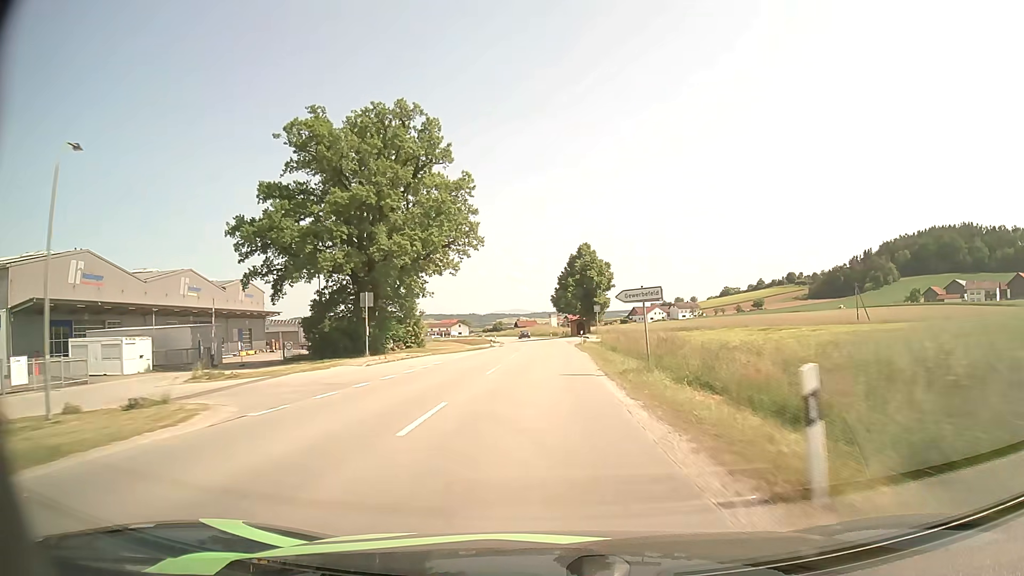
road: secondary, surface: asphalt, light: Day
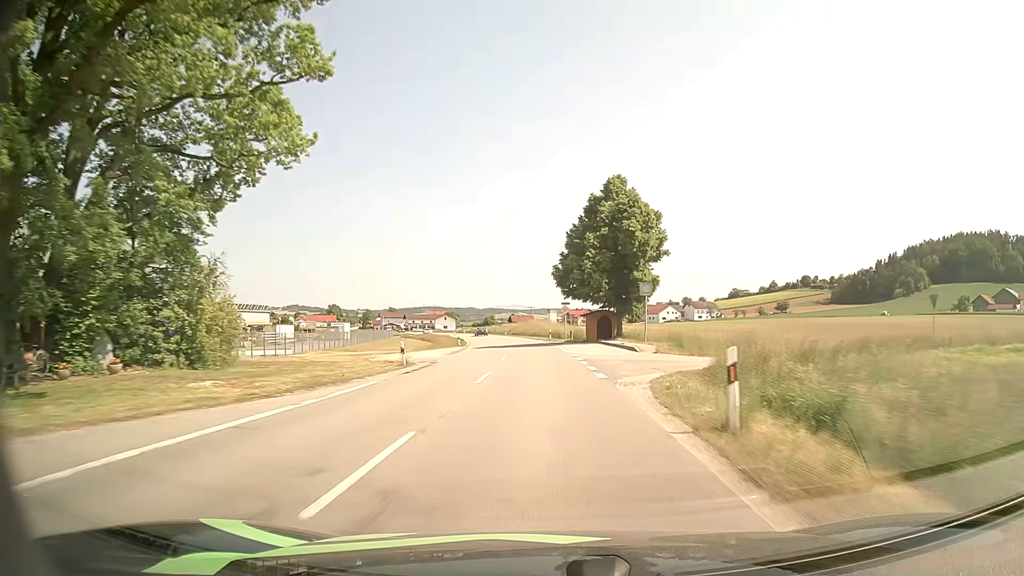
(0.0, +39.5) m; 0°
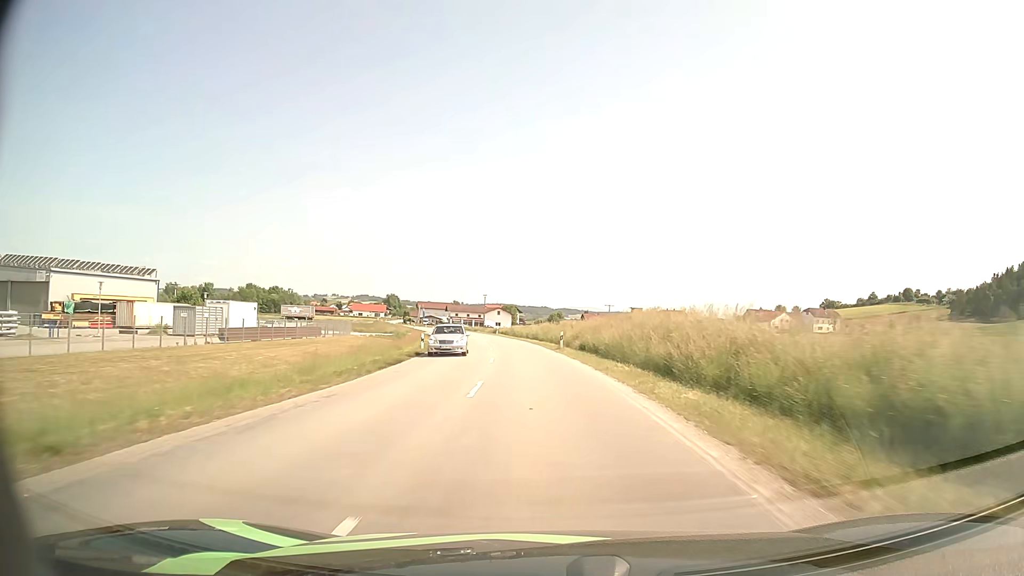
(-3.1, +64.0) m; -6°
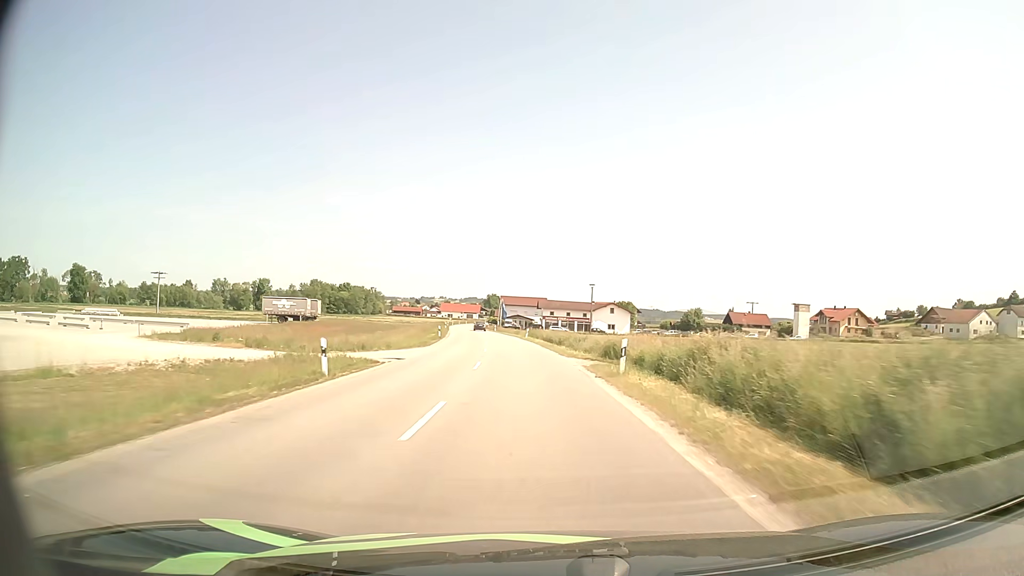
(-5.2, +64.8) m; -9°
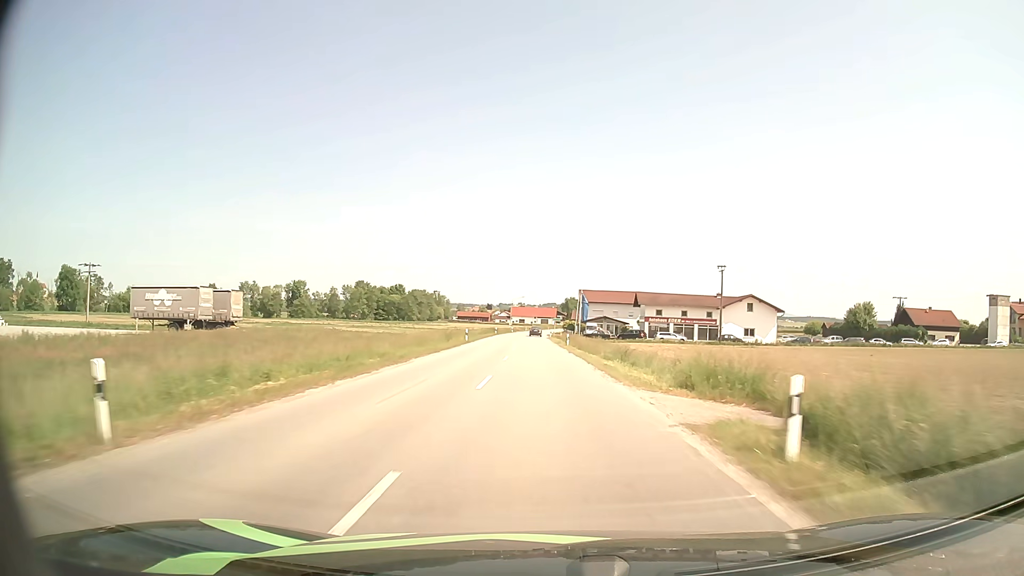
(-3.7, +53.6) m; -7°
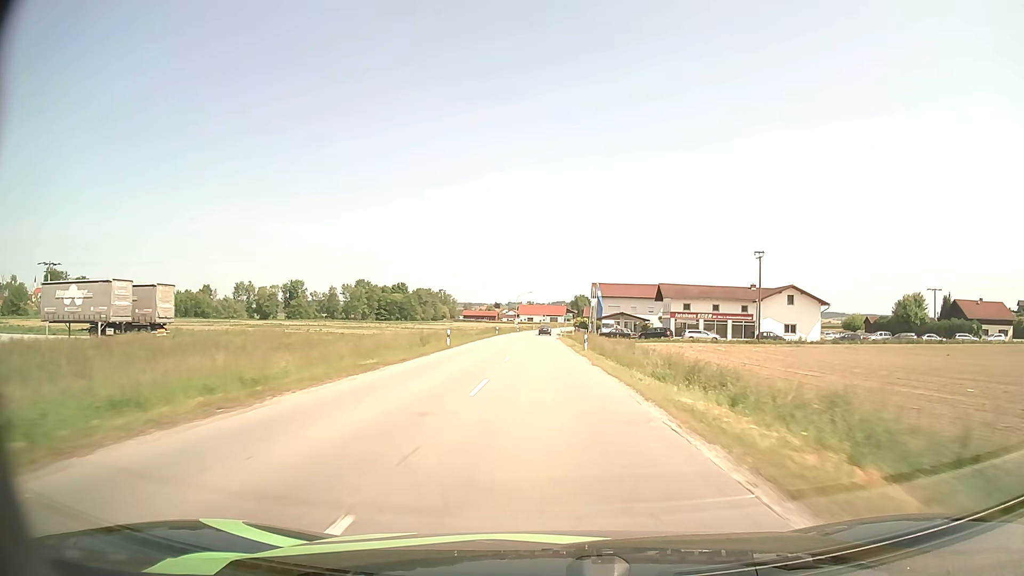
(-0.1, +13.6) m; -1°
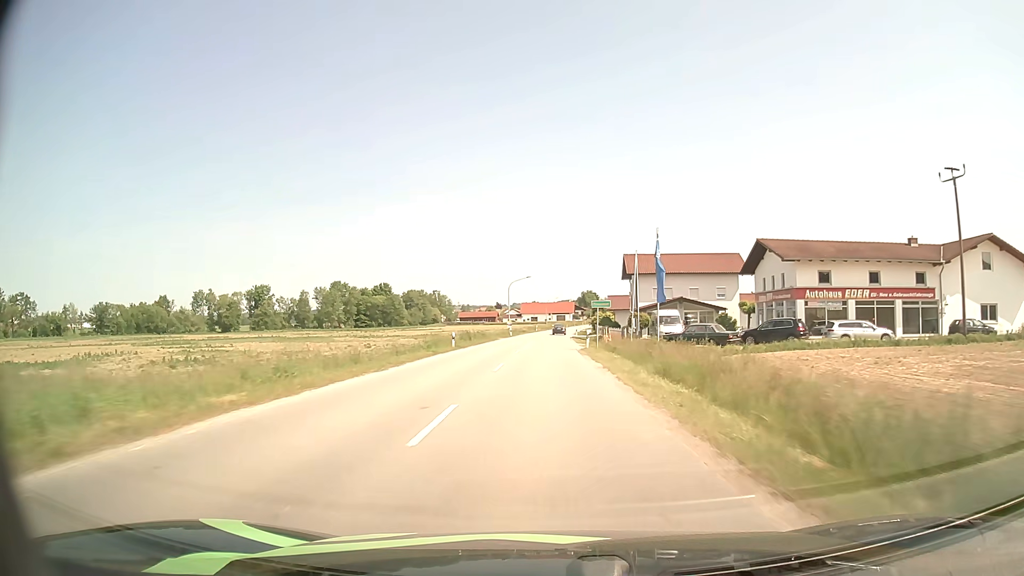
(-0.5, +41.3) m; -1°
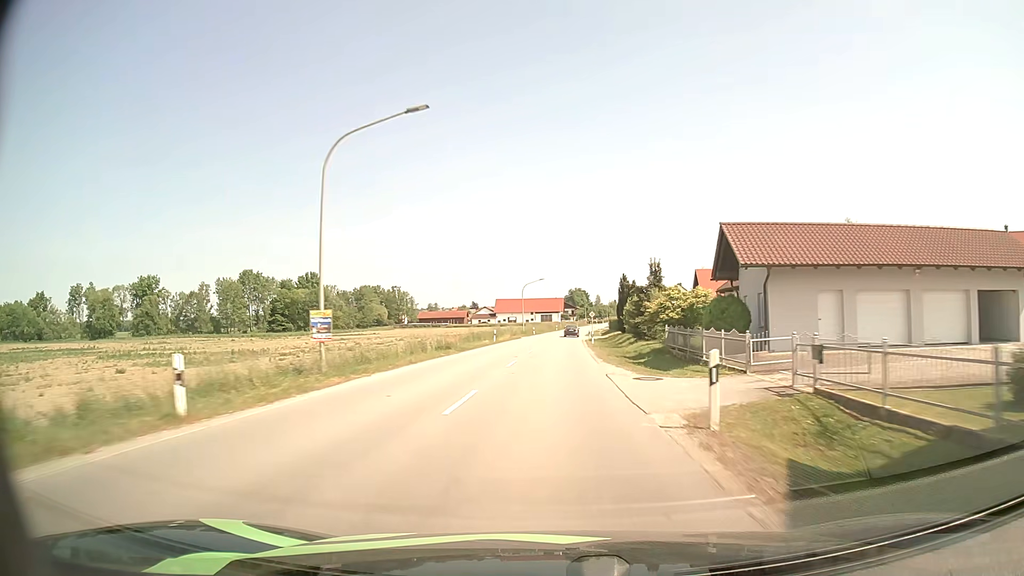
(+0.6, +69.1) m; +1°
(0, +10) (0, +20) (+1, +30) (+1, +40) (+1, +50) (+2, +60) (+2, +70) (+3, +80) (+3, +90) (+4, +100) m
